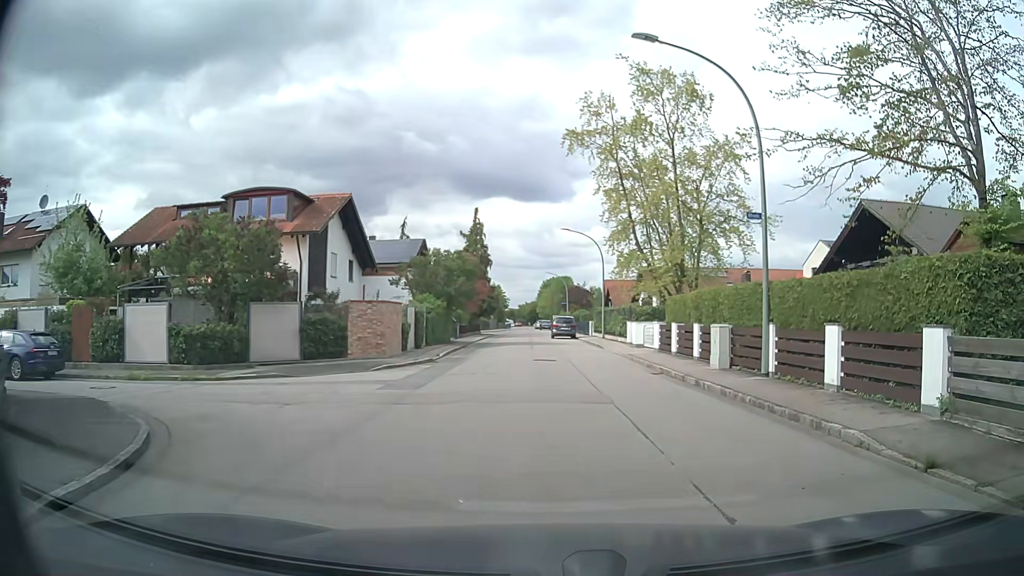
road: residential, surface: asphalt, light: Day
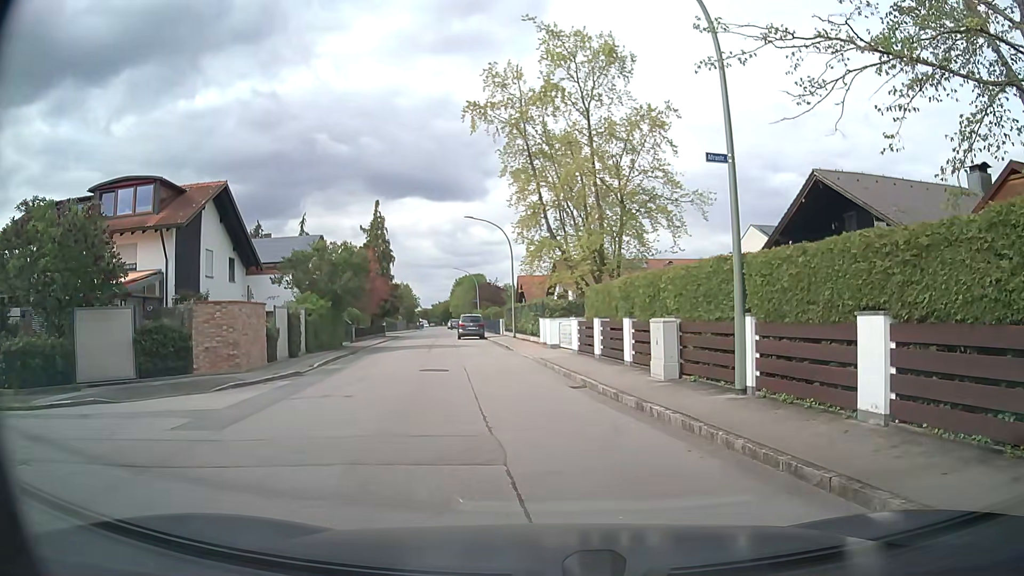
(+0.6, +4.9) m; +8°
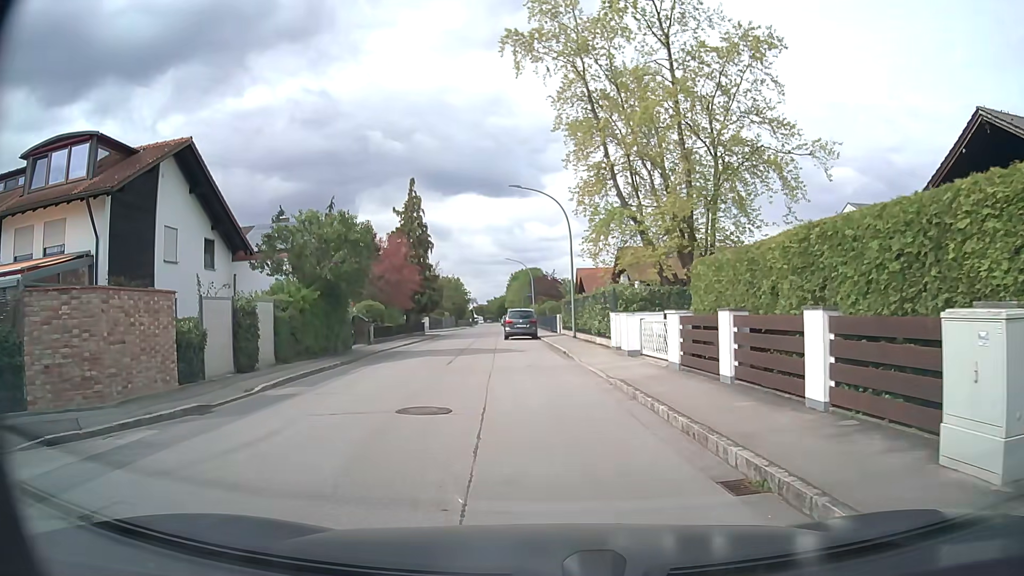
(-0.4, +9.0) m; -5°
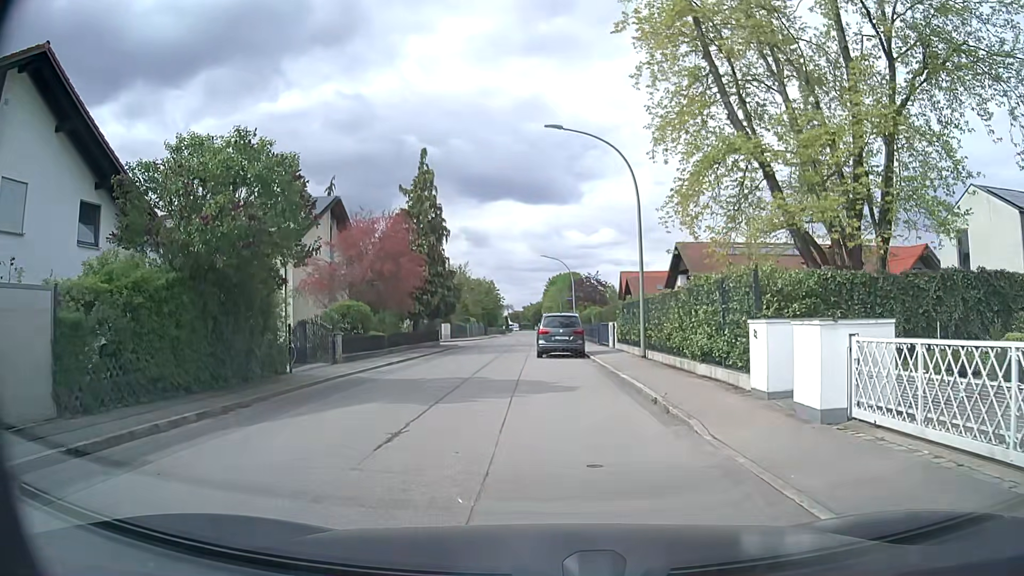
(-0.6, +11.5) m; -5°
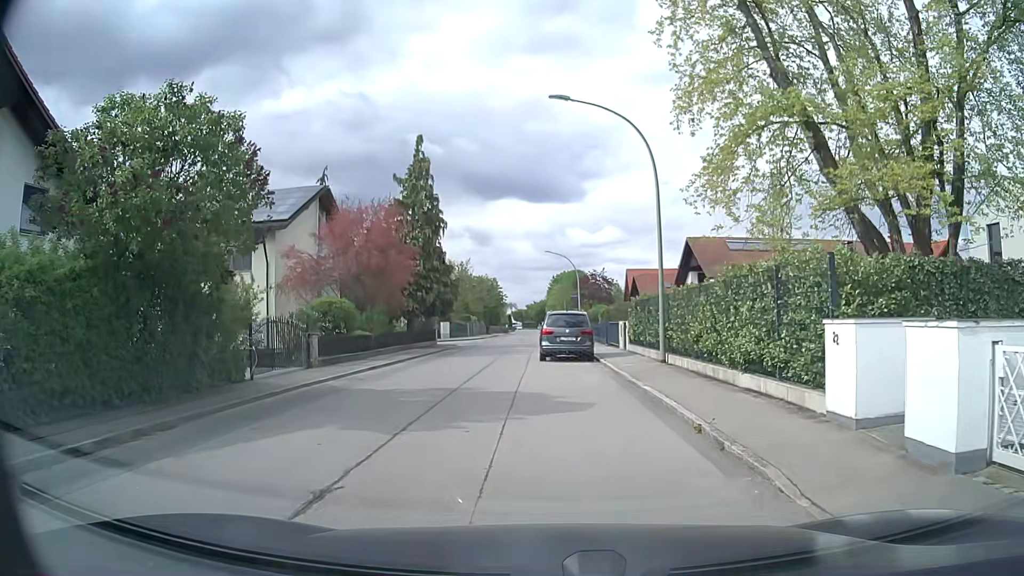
(+0.1, +2.9) m; +1°
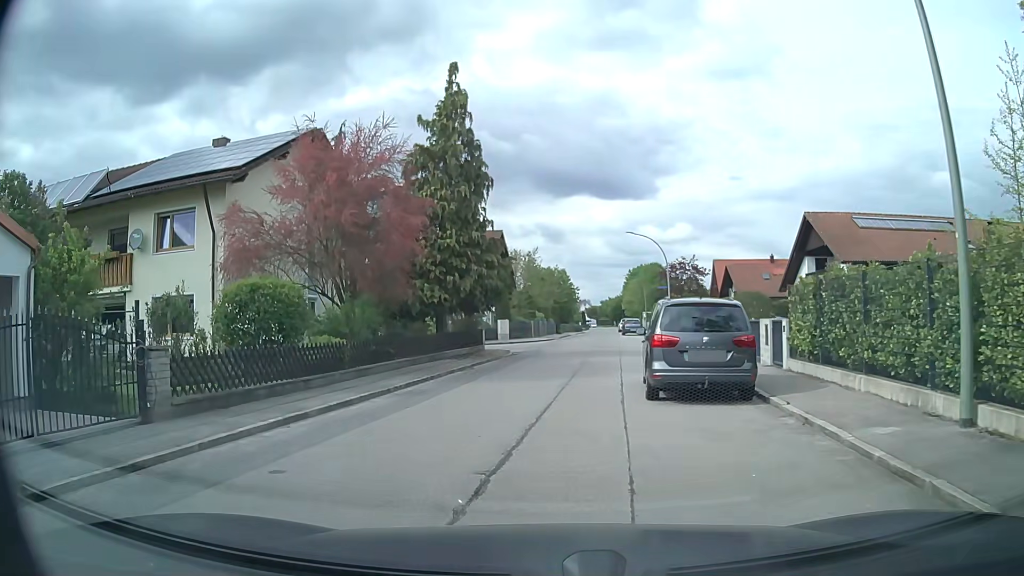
(-0.6, +11.7) m; -8°
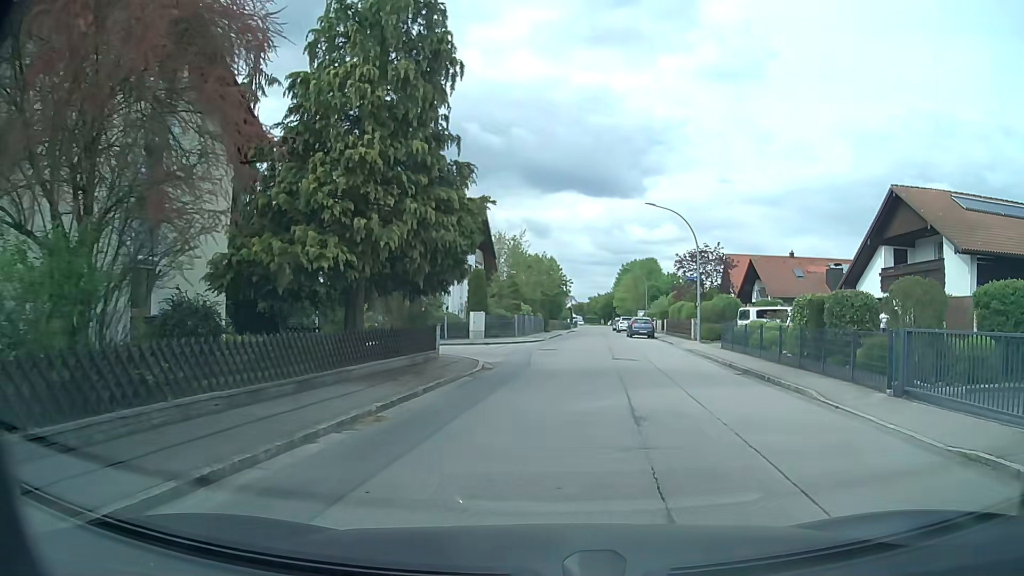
(0.0, +12.3) m; +4°
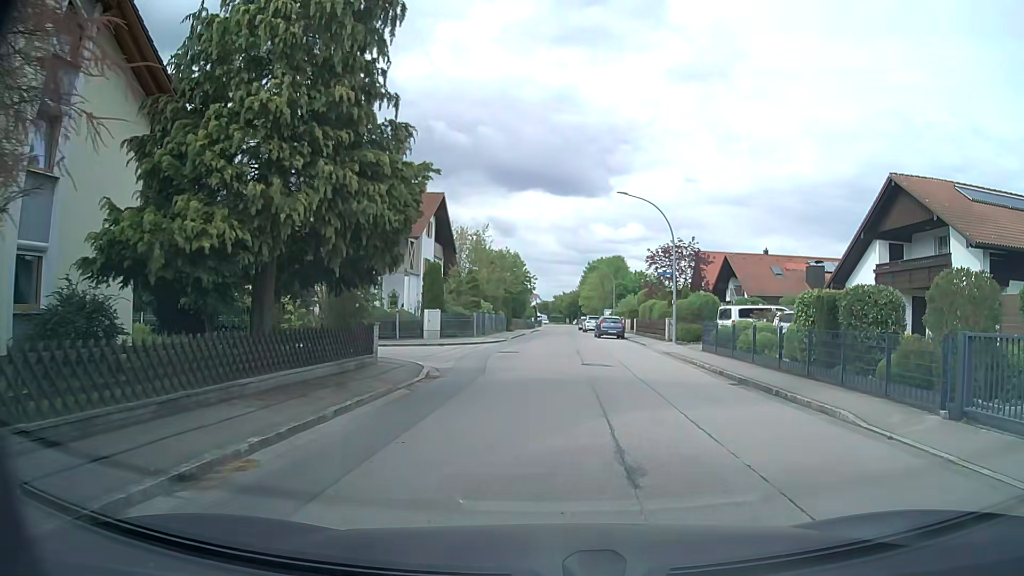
(+0.1, +3.2) m; +4°
